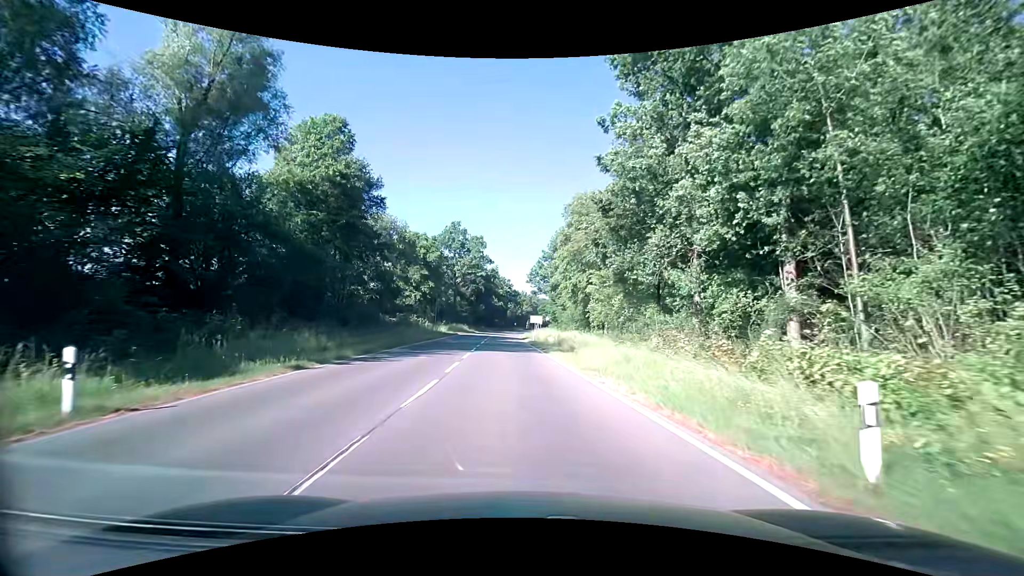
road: secondary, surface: asphalt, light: Day
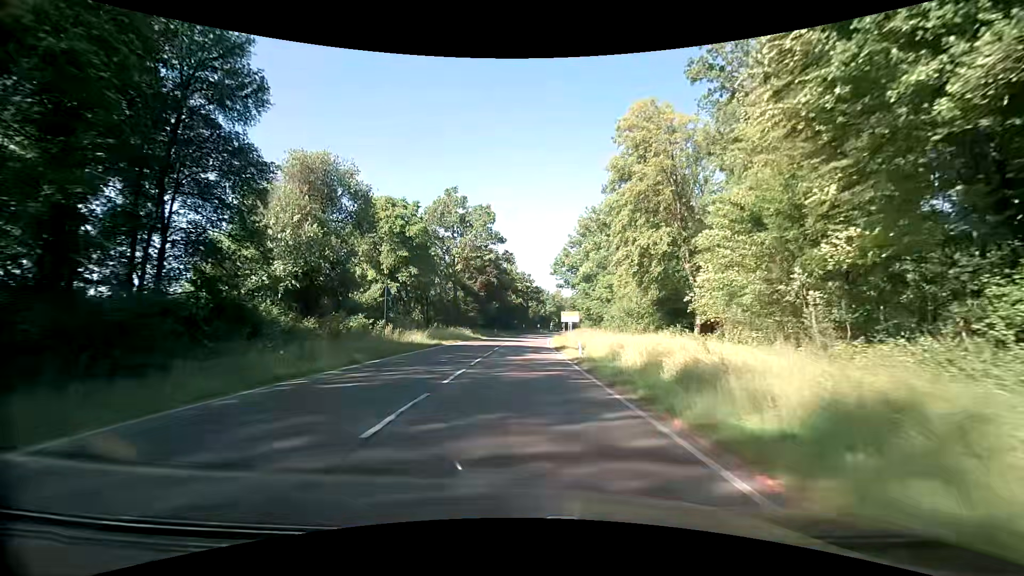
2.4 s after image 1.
(-0.7, +26.3) m; -3°
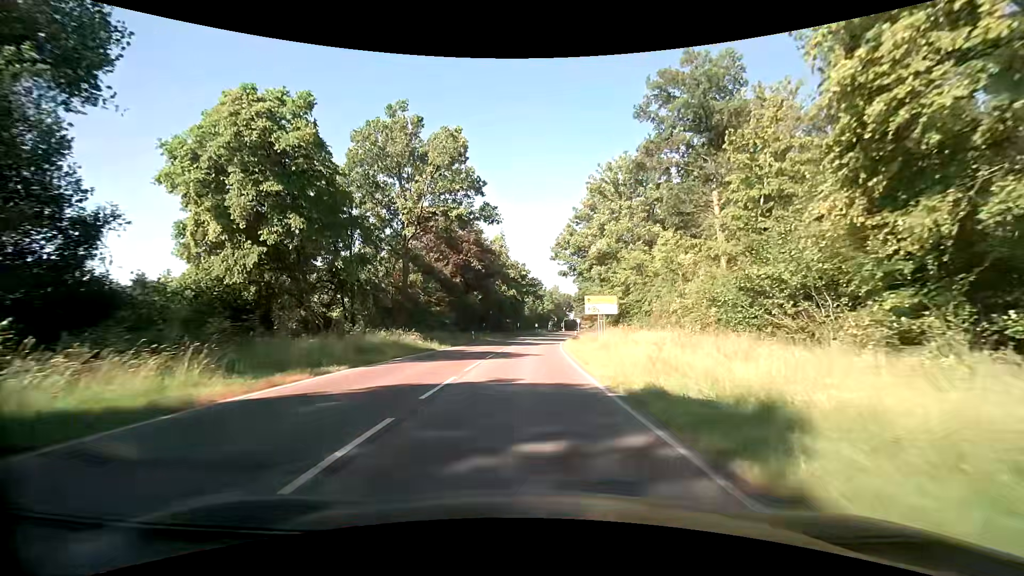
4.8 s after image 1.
(+0.1, +26.9) m; +1°
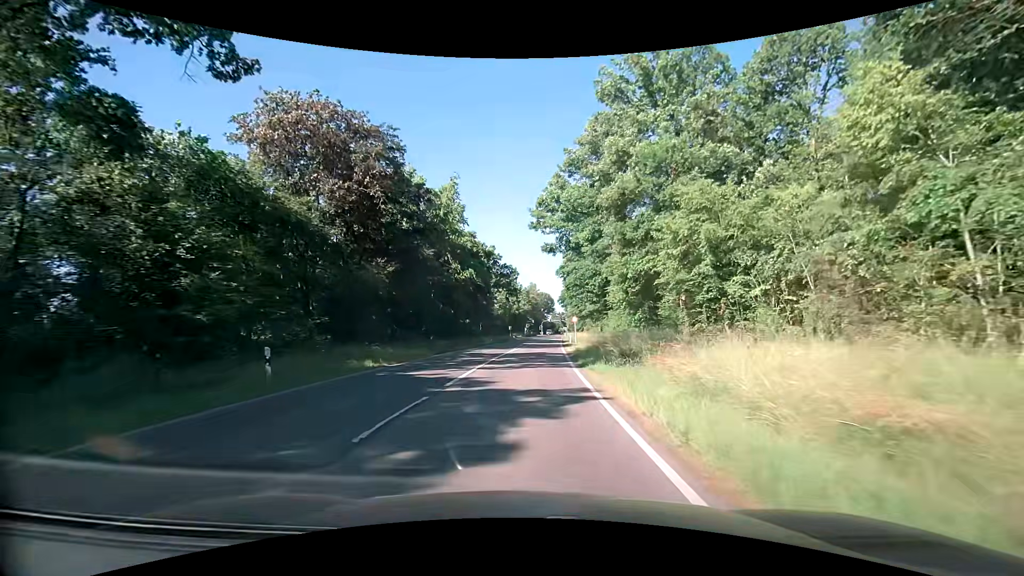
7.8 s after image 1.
(+0.9, +33.3) m; +3°
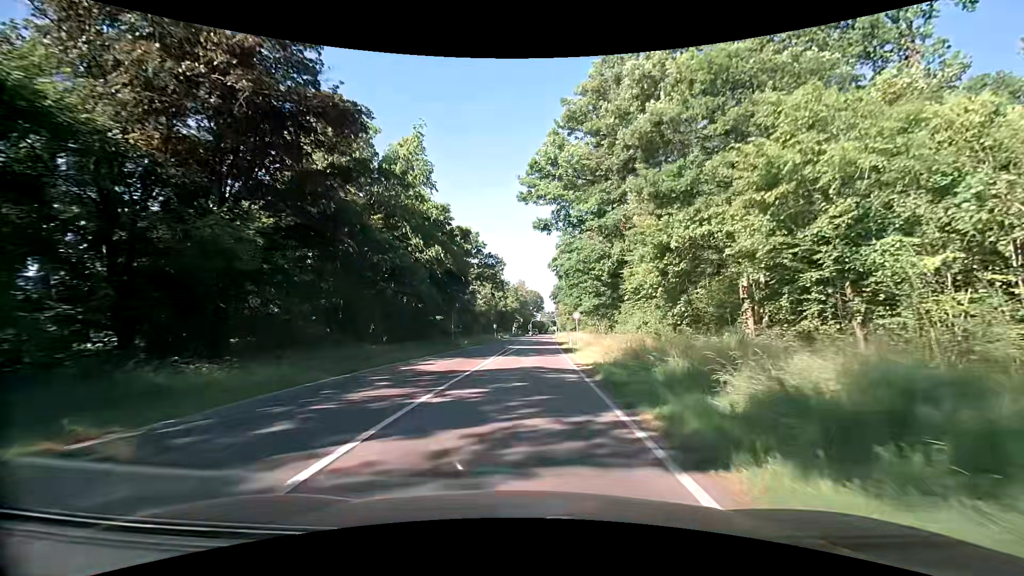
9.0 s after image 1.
(+0.1, +13.8) m; +1°
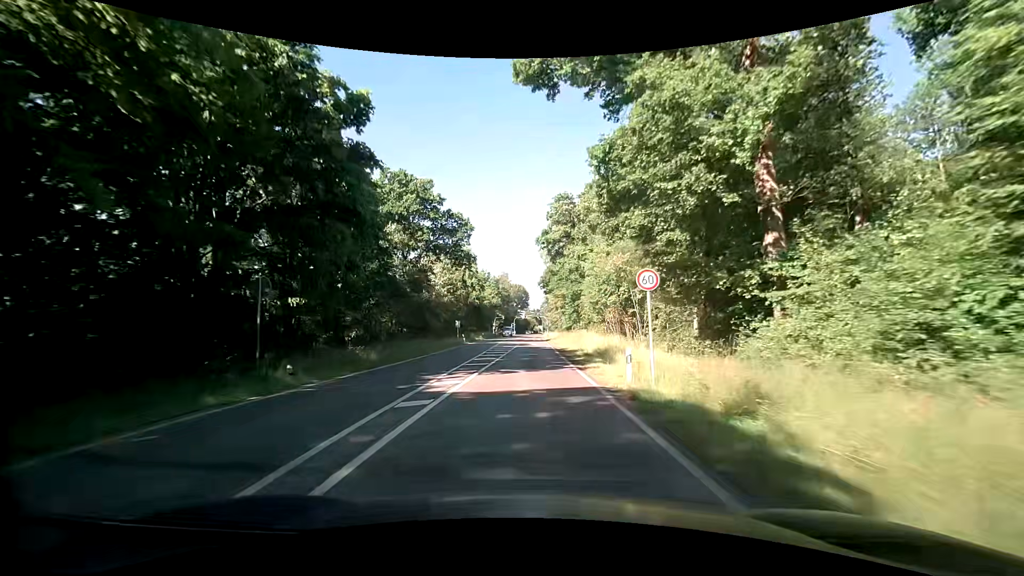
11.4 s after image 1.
(+0.3, +30.0) m; +1°
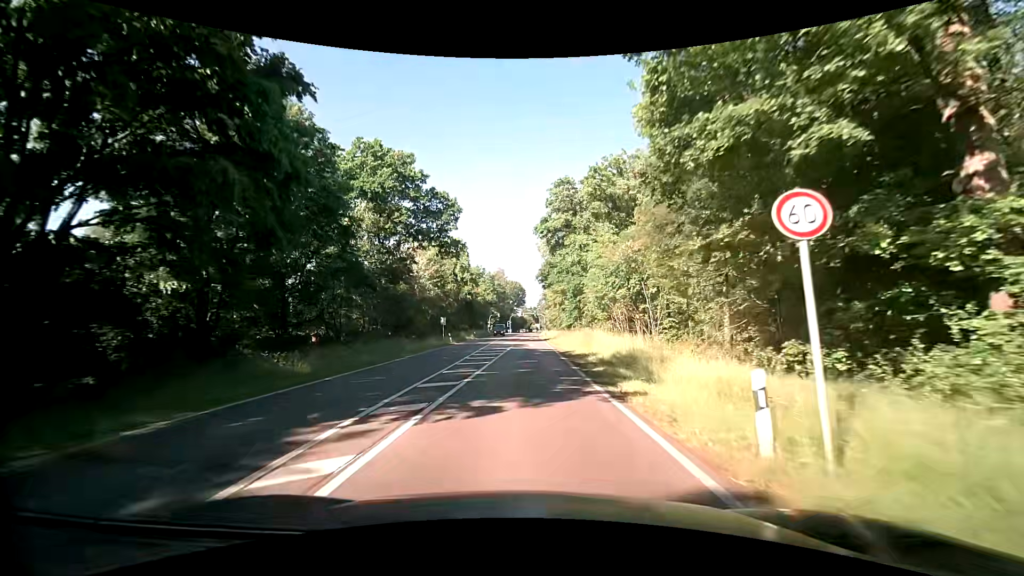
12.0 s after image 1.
(0.0, +7.8) m; 0°
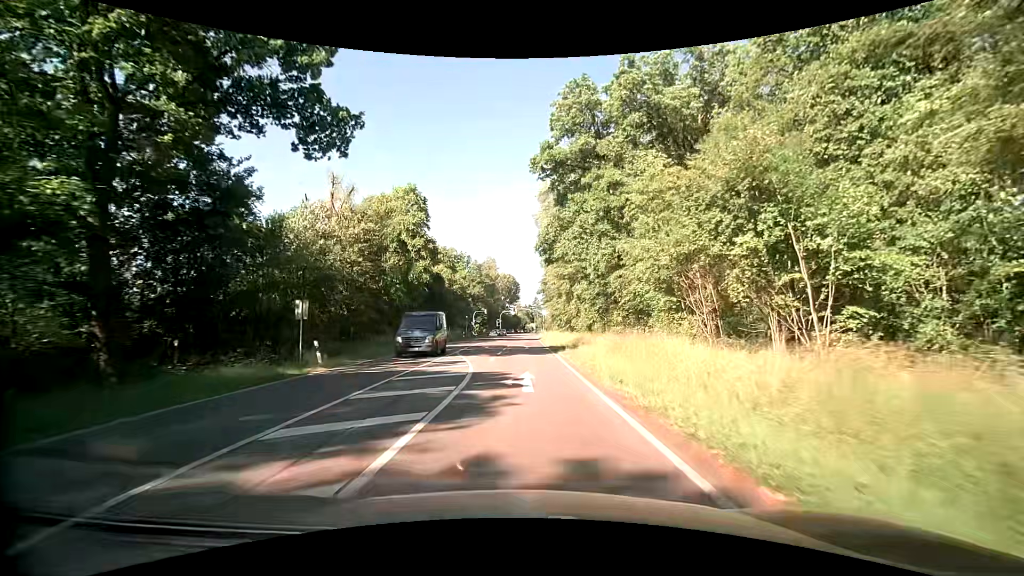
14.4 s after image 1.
(+0.6, +30.3) m; +1°
(0, +10) (0, +20) (-1, +30) (-2, +40) (-2, +50) (-3, +60) (-3, +70) (-3, +80) (-3, +90) (-3, +100) m
